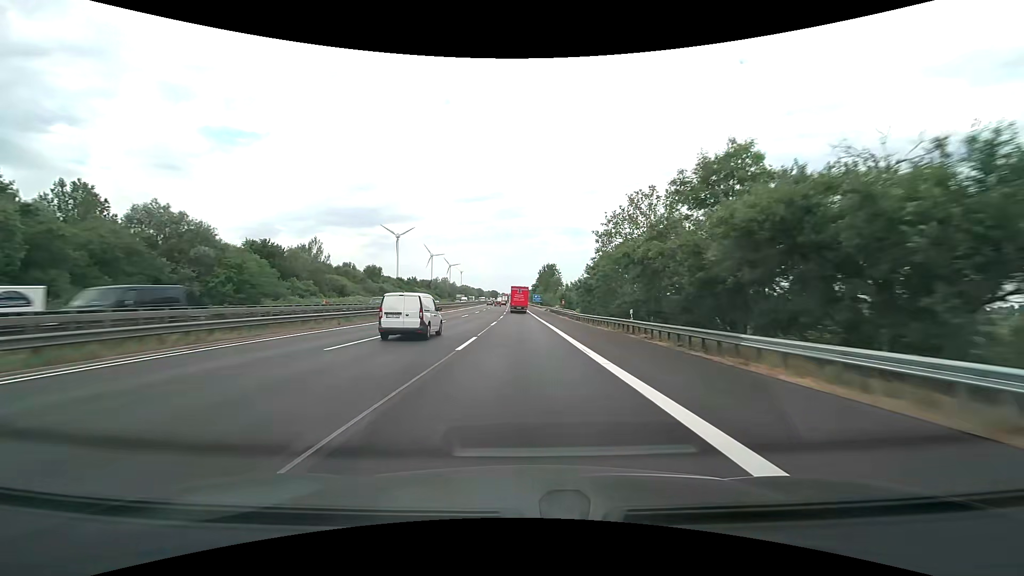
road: motorway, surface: asphalt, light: Day
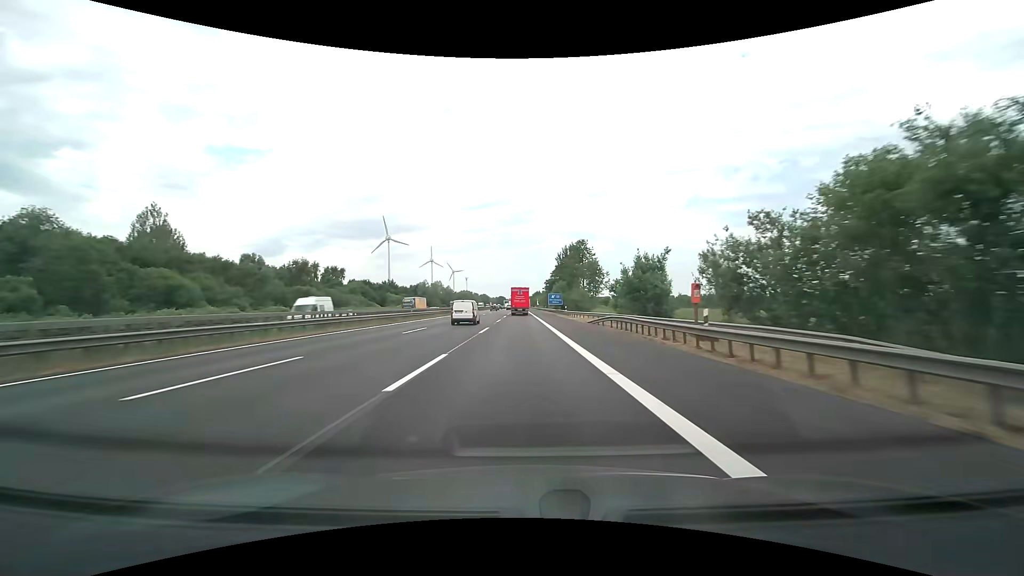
(-0.4, +61.5) m; -1°
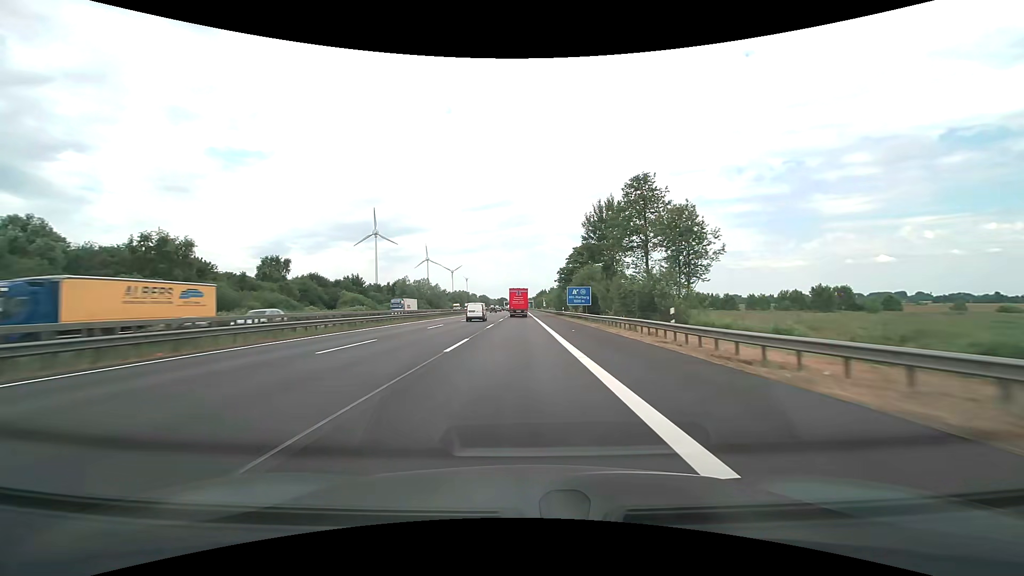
(-0.2, +46.4) m; 0°
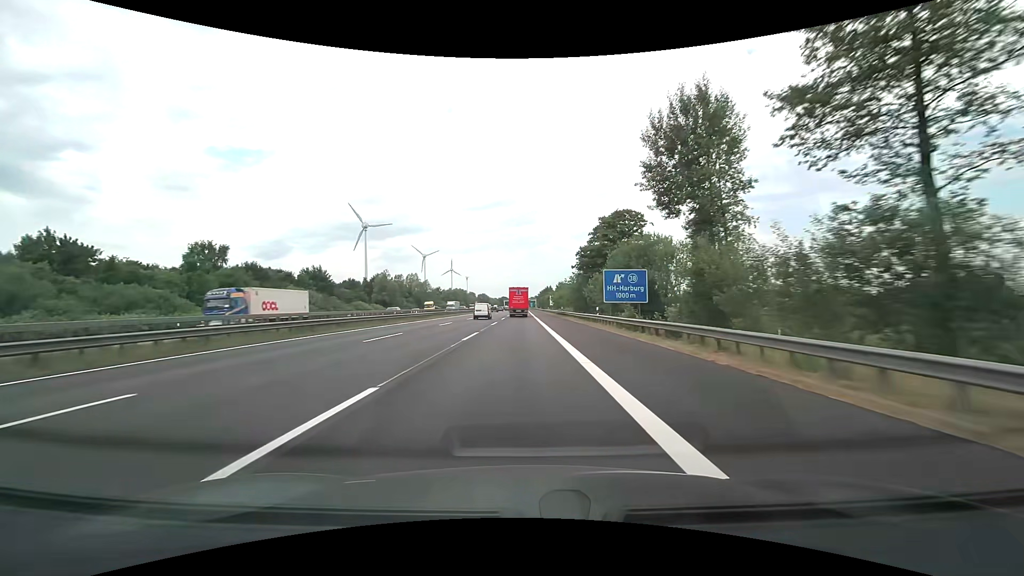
(-0.1, +31.3) m; 0°
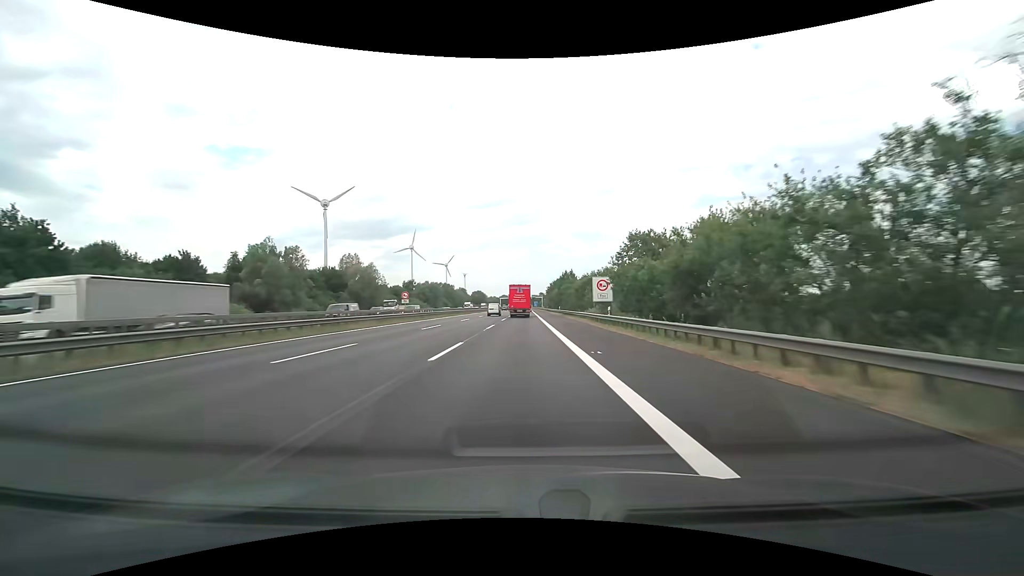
(-0.3, +79.7) m; 0°
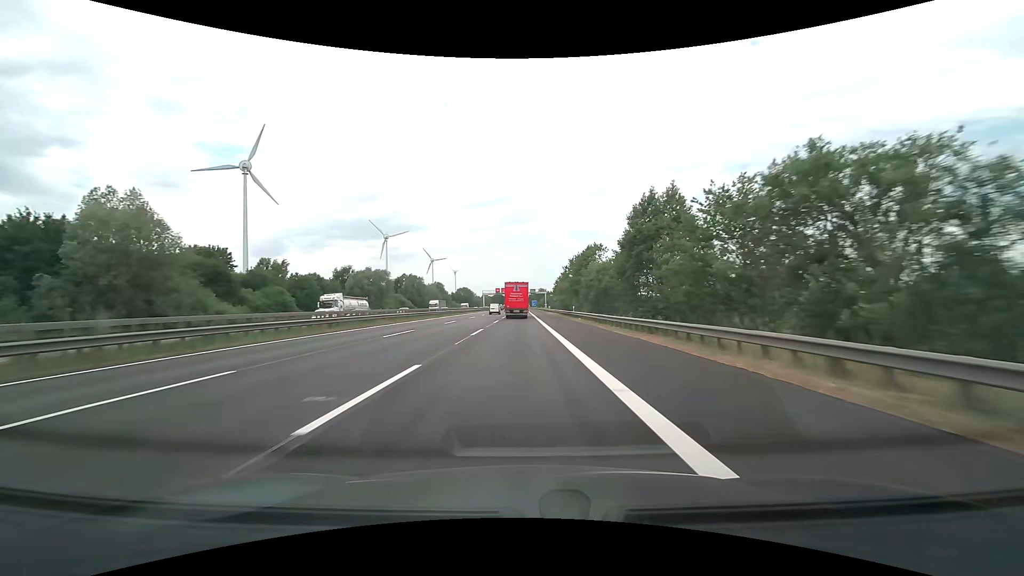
(+0.1, +79.6) m; 0°
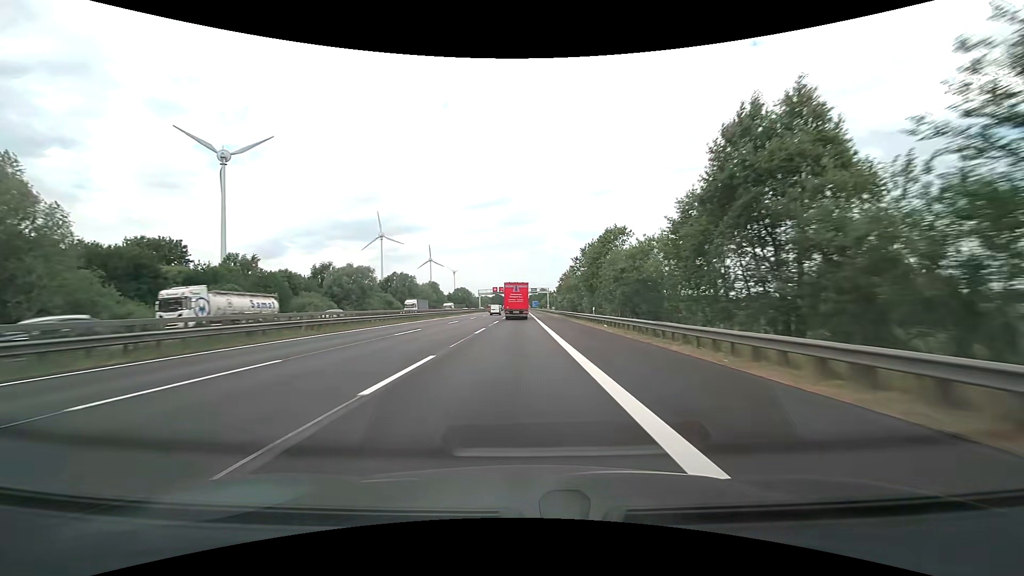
(0.0, +15.8) m; 0°
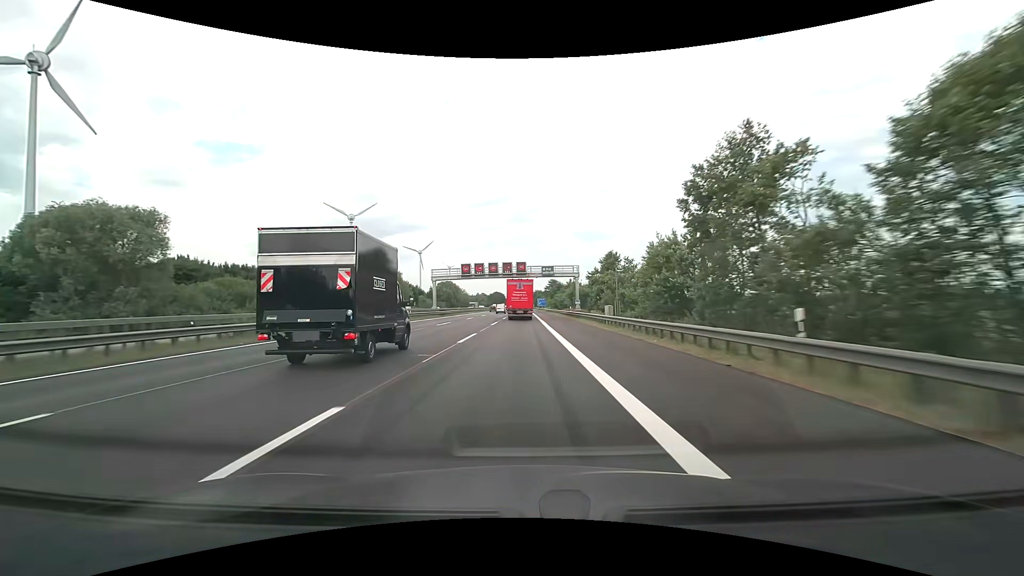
(-0.4, +78.4) m; 0°
(0, +10) (0, +20) (0, +30) (0, +40) (0, +50) (0, +60) (0, +70) (0, +80) (0, +90) (0, +100) m
